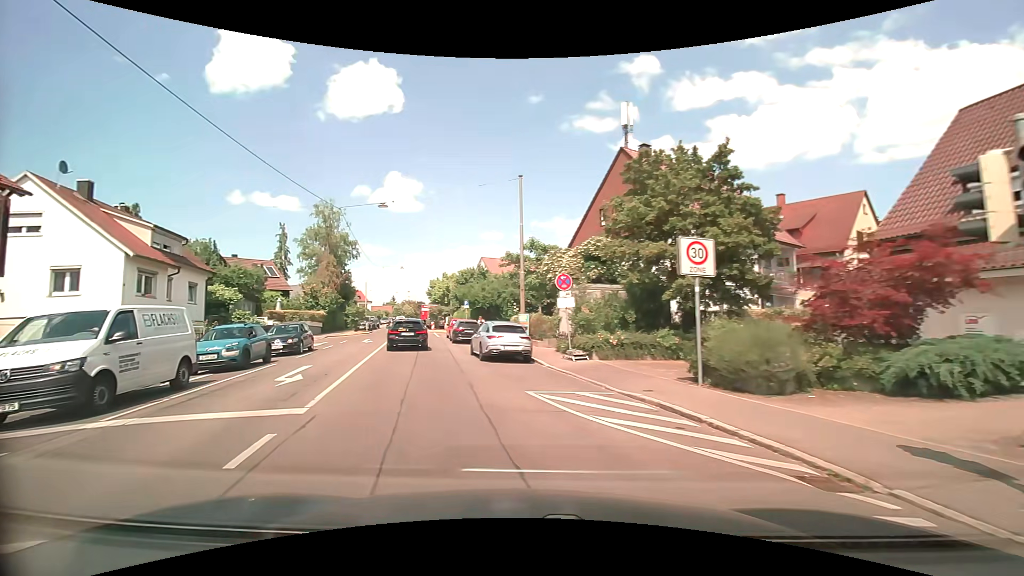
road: residential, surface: asphalt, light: Day
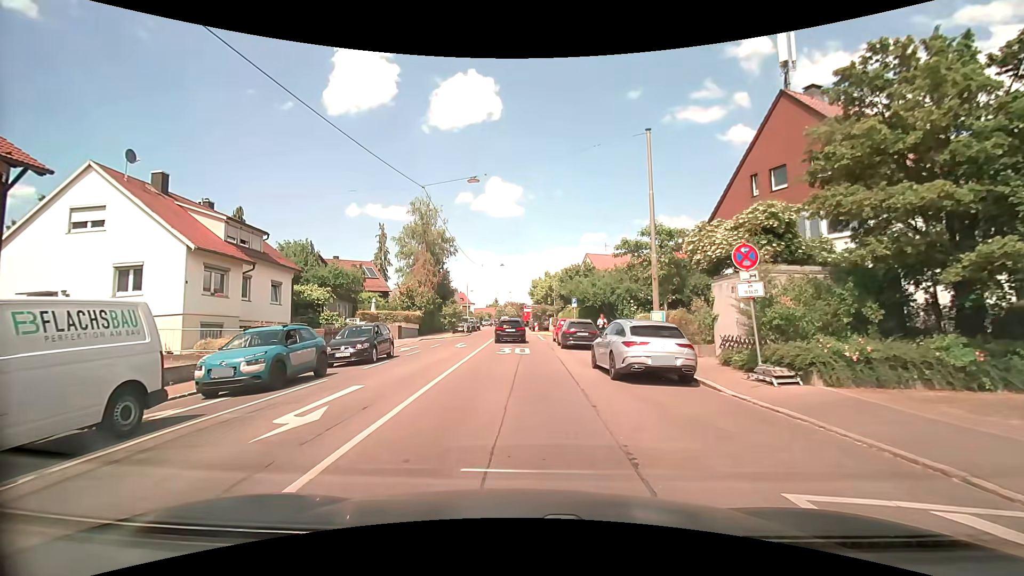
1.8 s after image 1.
(-0.9, +5.9) m; -13°
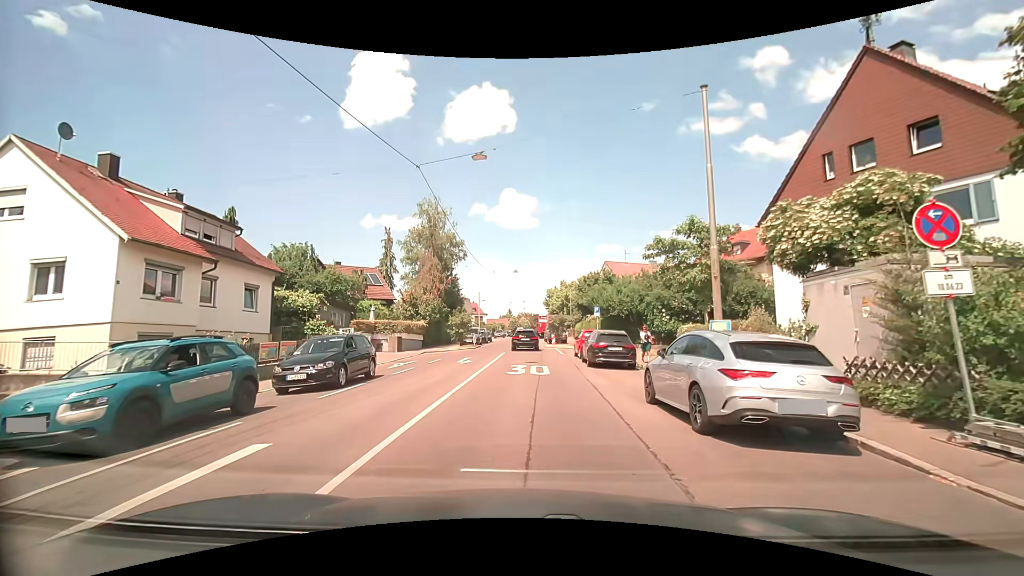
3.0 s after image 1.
(-0.1, +4.7) m; -2°
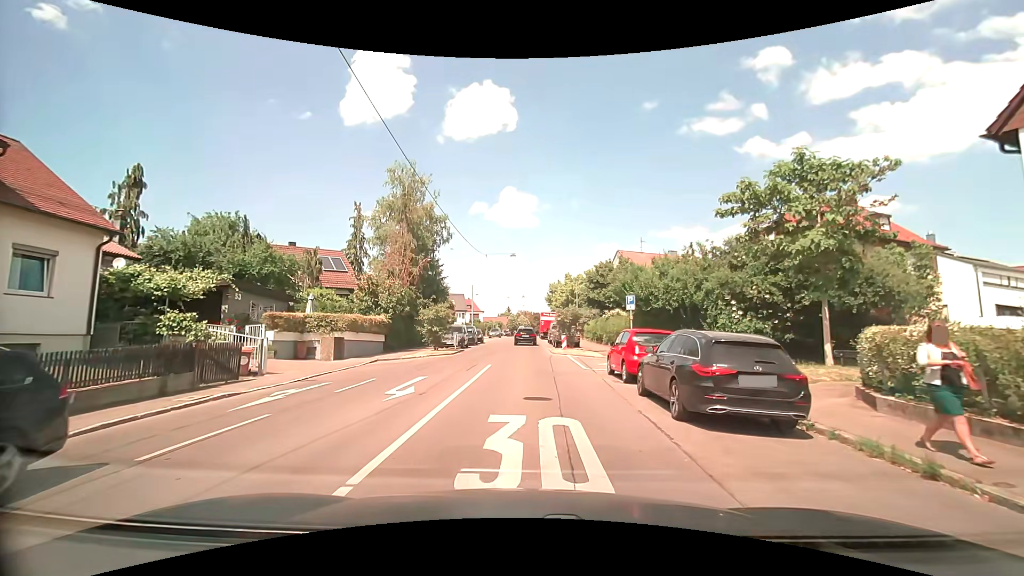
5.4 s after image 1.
(0.0, +11.6) m; 0°
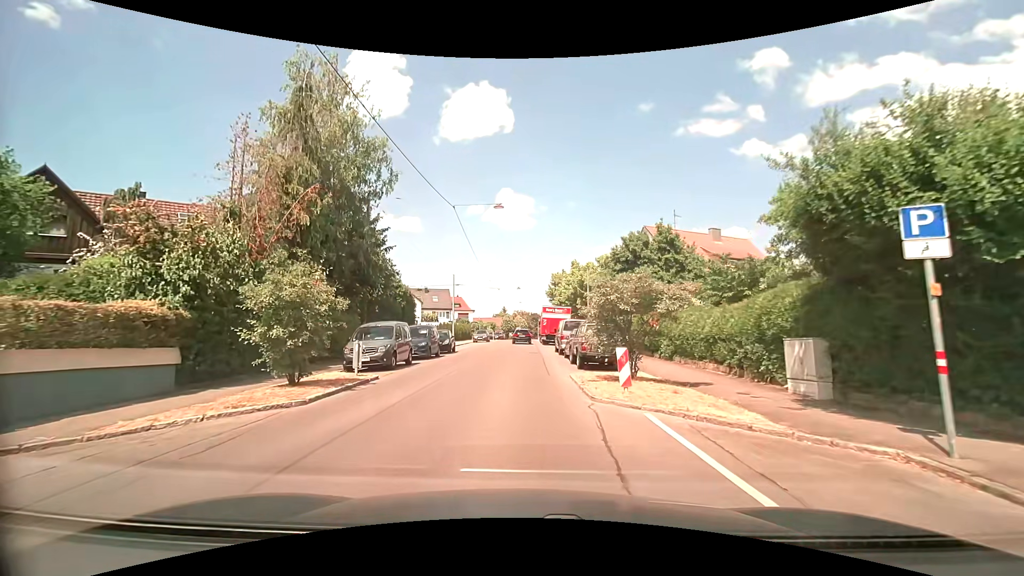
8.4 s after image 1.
(+0.2, +18.2) m; +1°
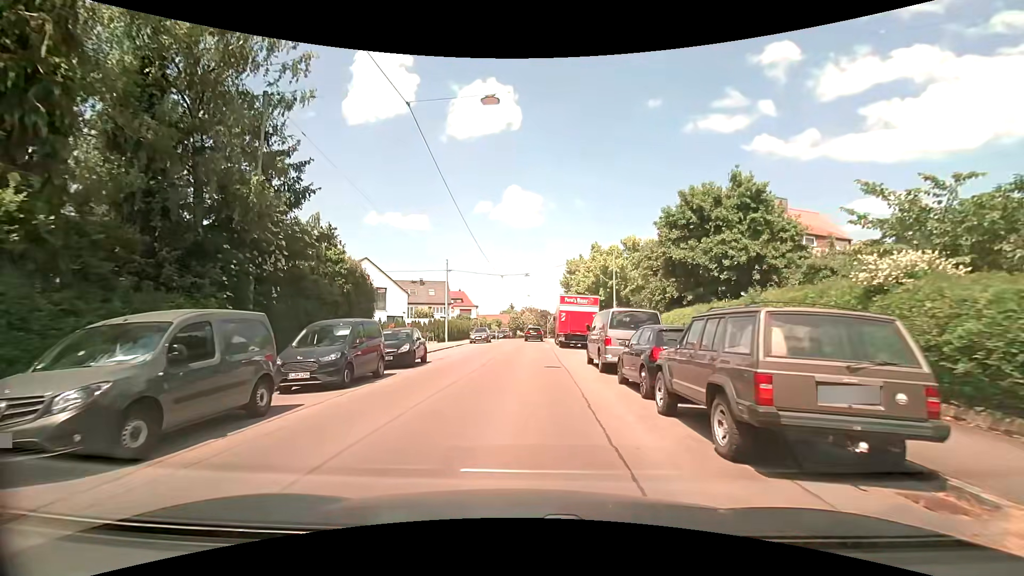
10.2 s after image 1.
(-0.2, +12.3) m; -1°
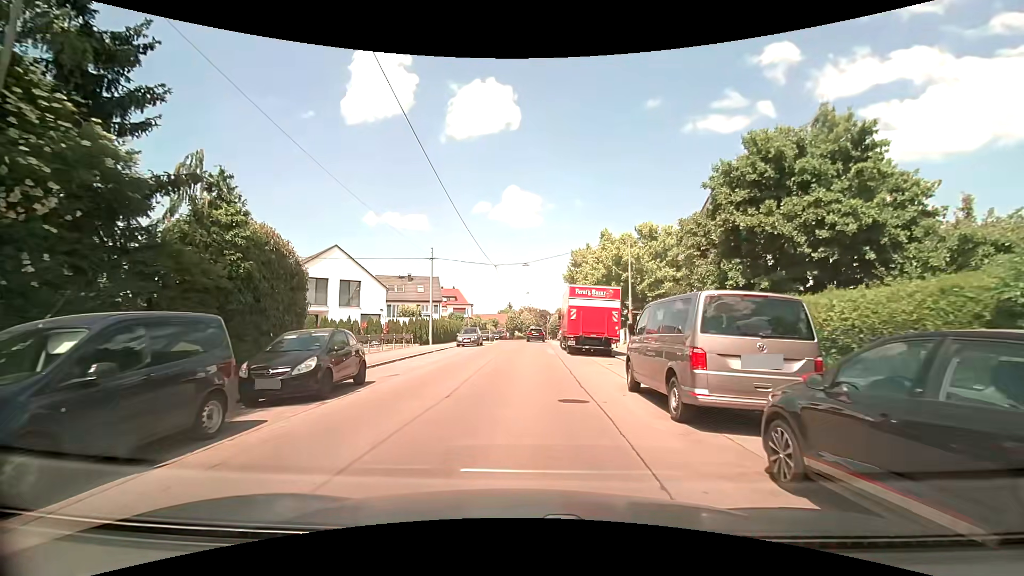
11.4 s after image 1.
(-0.1, +7.8) m; -1°
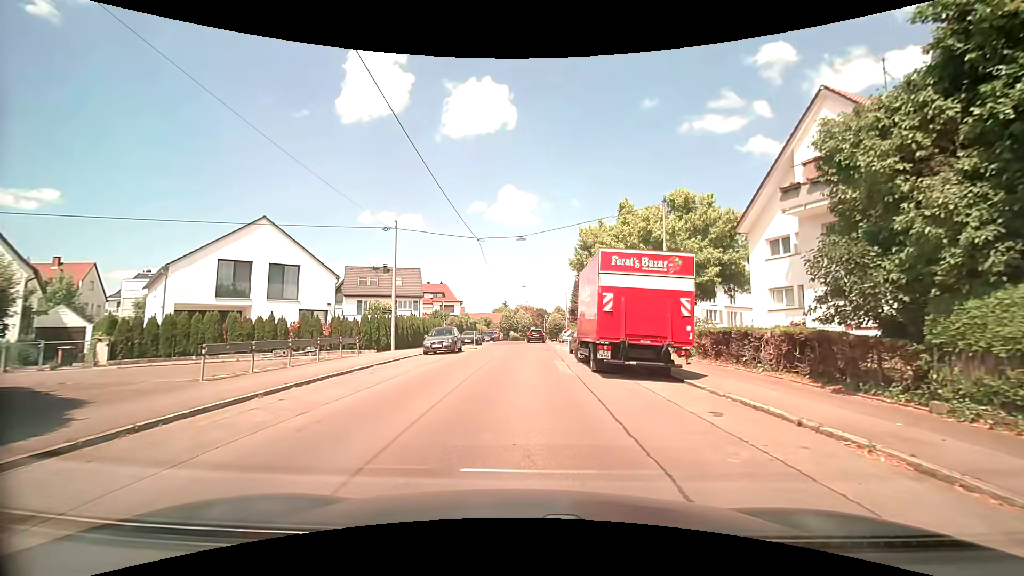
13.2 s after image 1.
(+0.1, +11.3) m; +1°
(0, +10) (0, +20) (0, +30) (0, +40) (0, +50) (+1, +60) (+1, +70) (+1, +80) (+1, +90) (+1, +100) m
